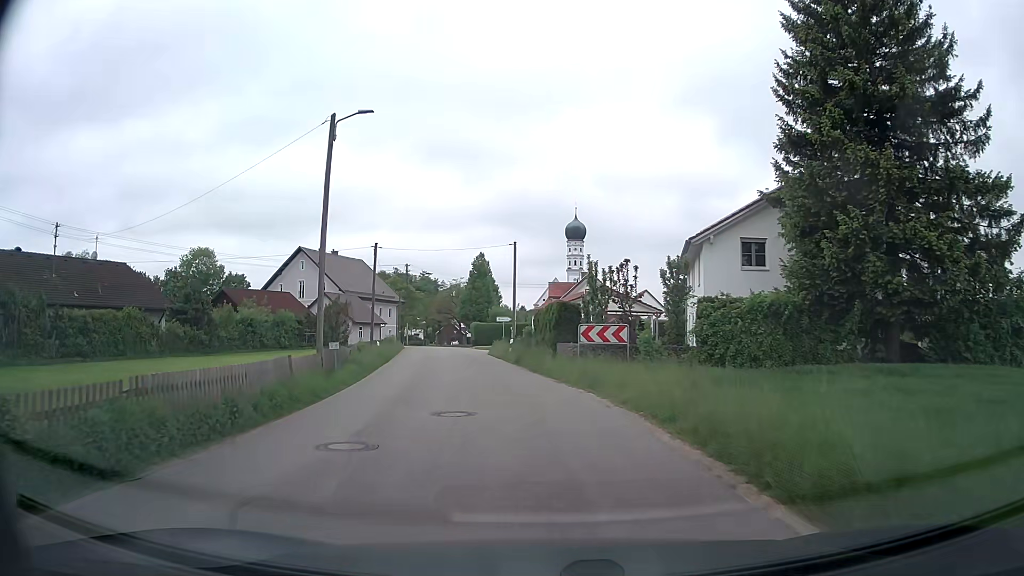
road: tertiary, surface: asphalt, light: Day
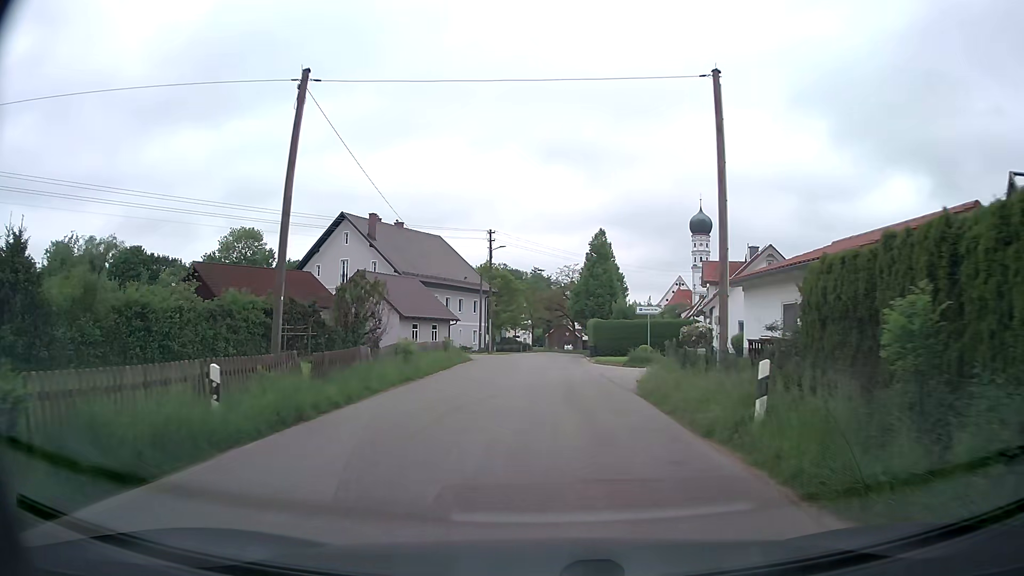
(-2.6, +26.4) m; -10°
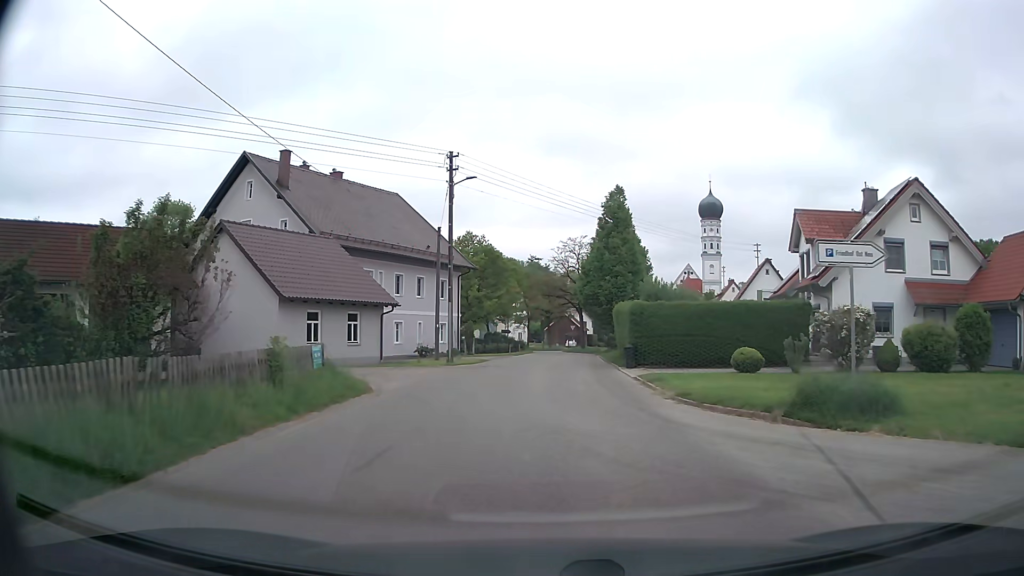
(0.0, +21.4) m; +1°
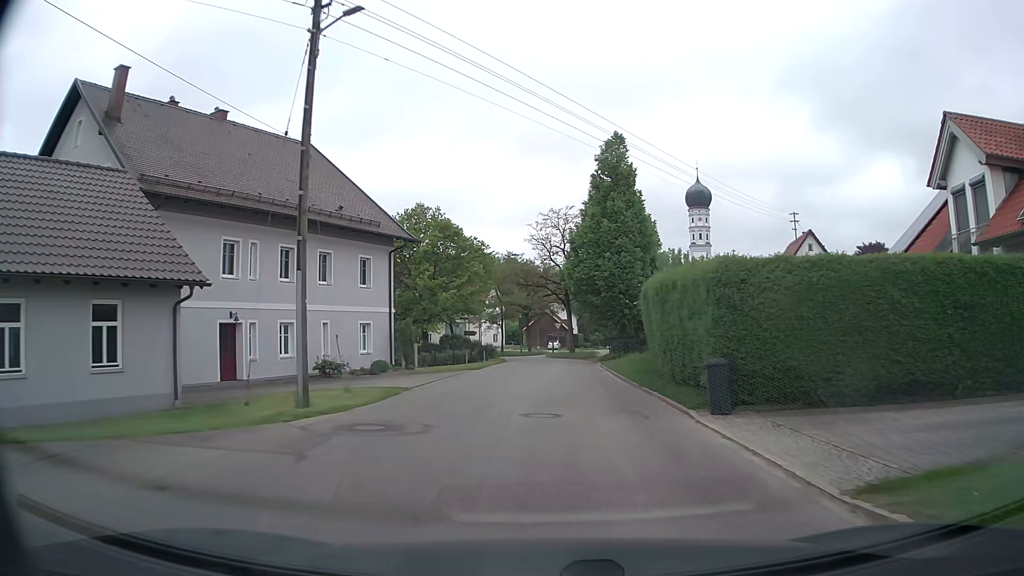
(+0.1, +16.4) m; +1°
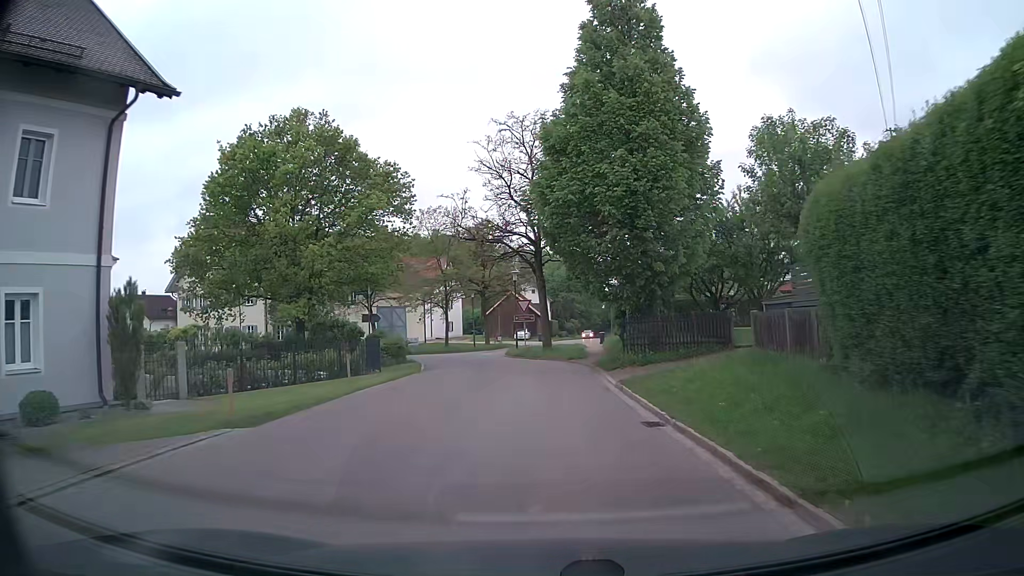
(+0.6, +20.8) m; +2°
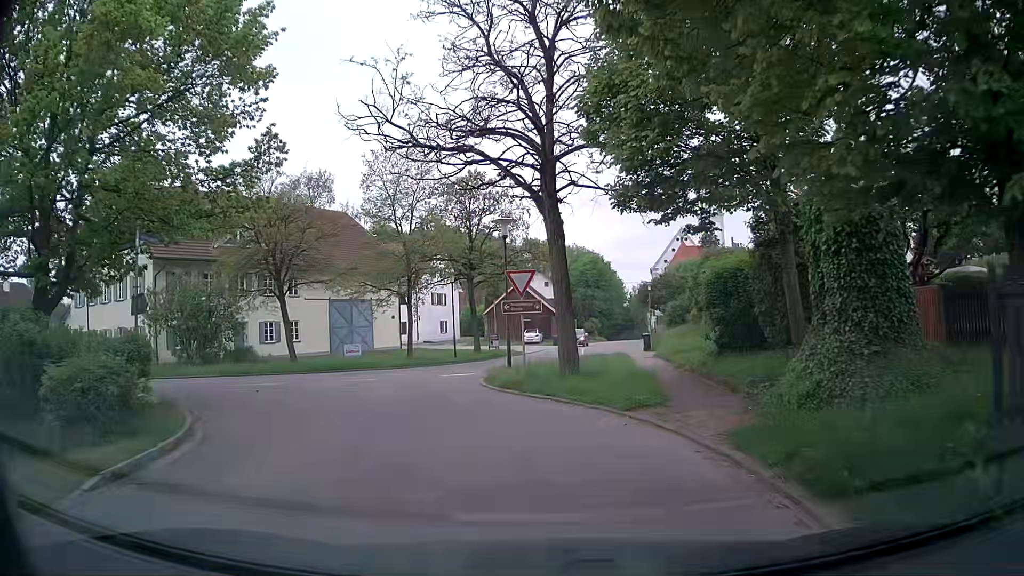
(0.0, +17.6) m; -2°
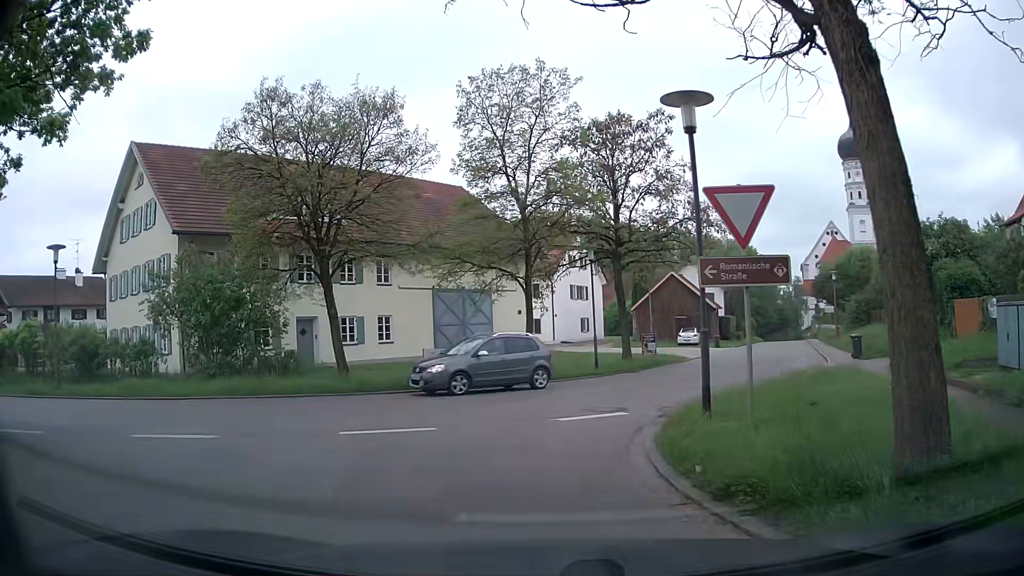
(-0.7, +10.3) m; -12°
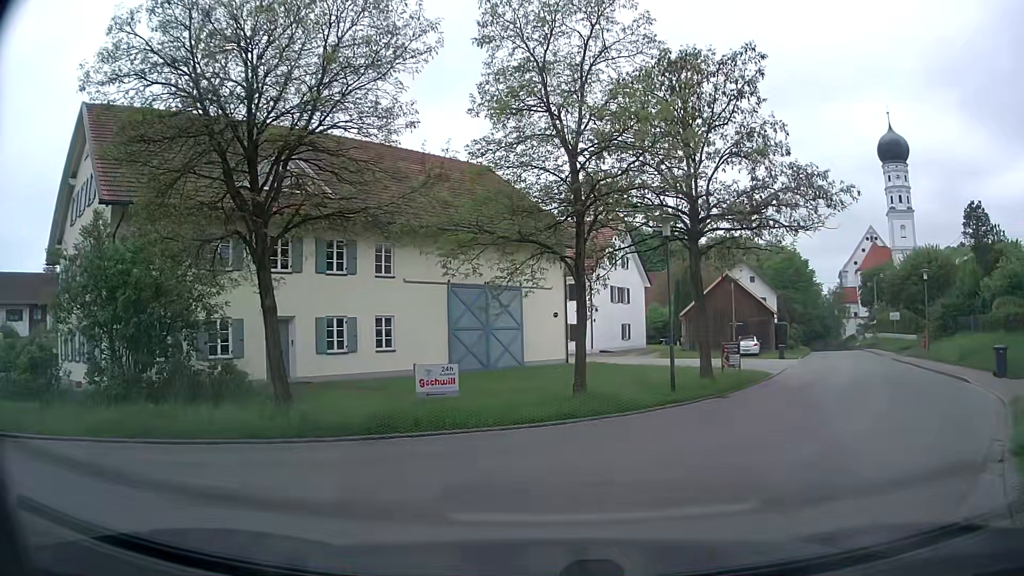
(-0.4, +7.5) m; -3°
(+3, +9) (+9, +17) (+14, +26) (+19, +35) (+23, +44) (+27, +53) (+31, +62) (+35, +71) (+39, +80) (+43, +90) m
